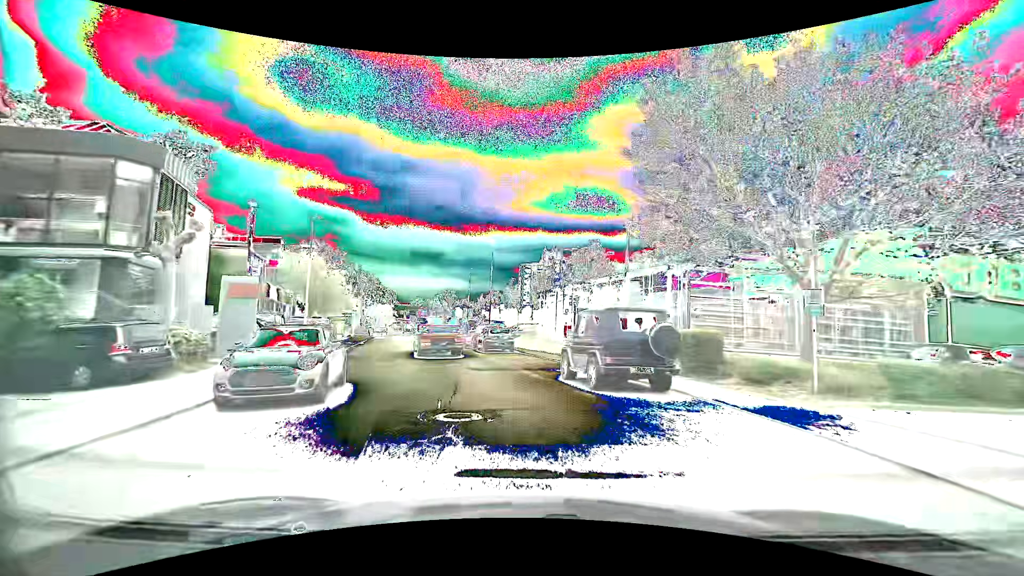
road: unclassified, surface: asphalt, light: Day
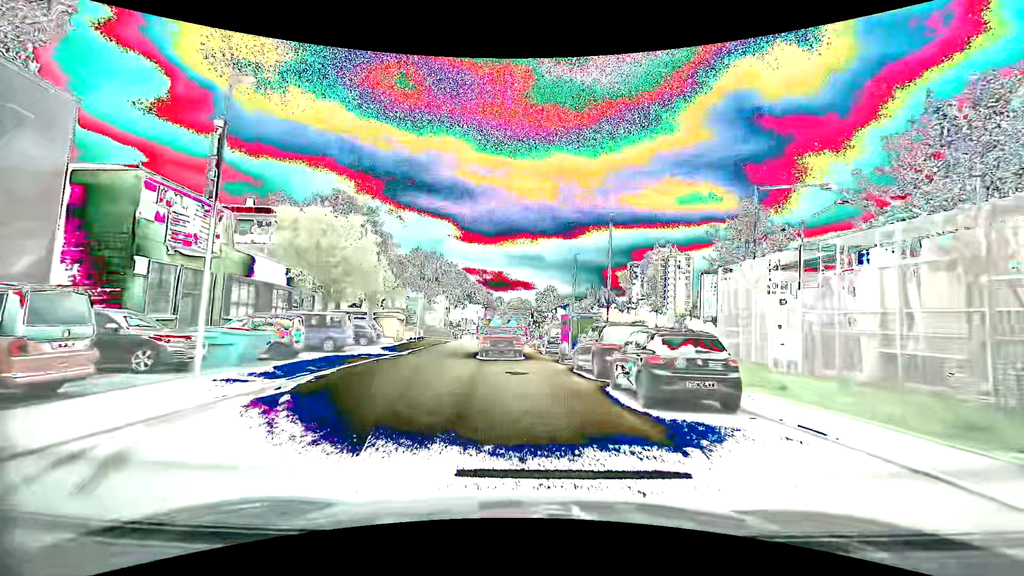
(-2.1, +18.7) m; -11°
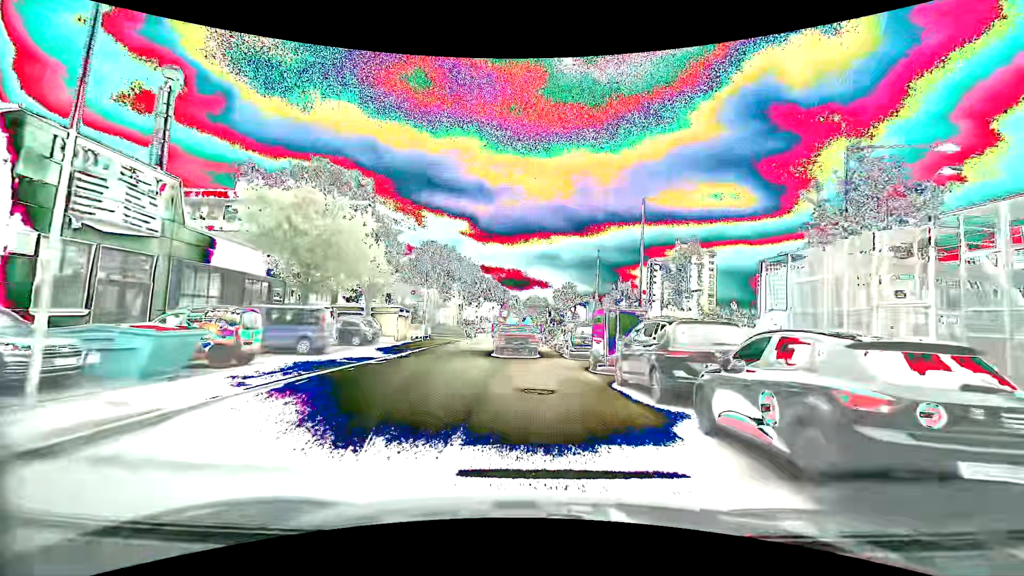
(-0.1, +4.8) m; -2°
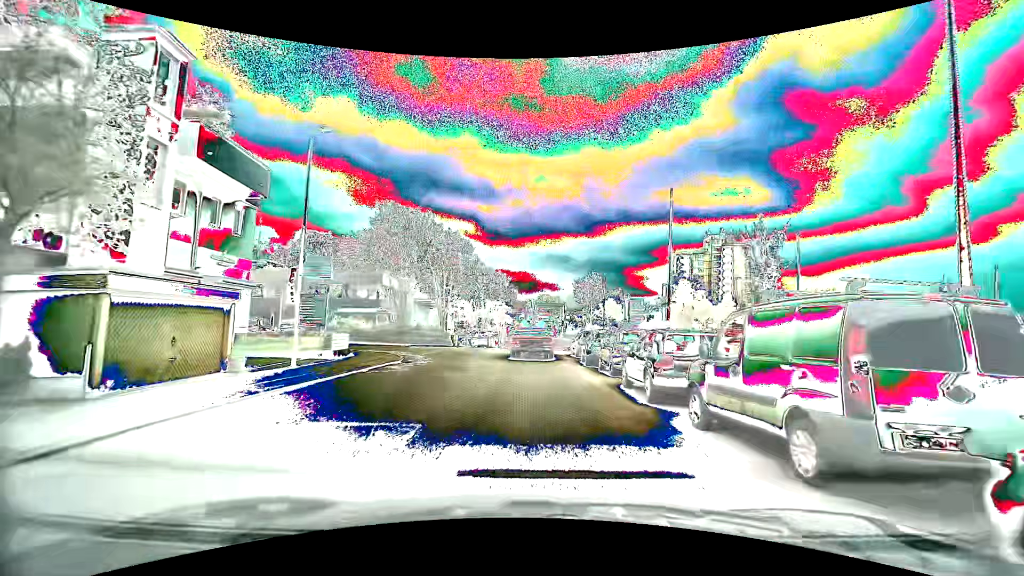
(-0.3, +23.8) m; -1°
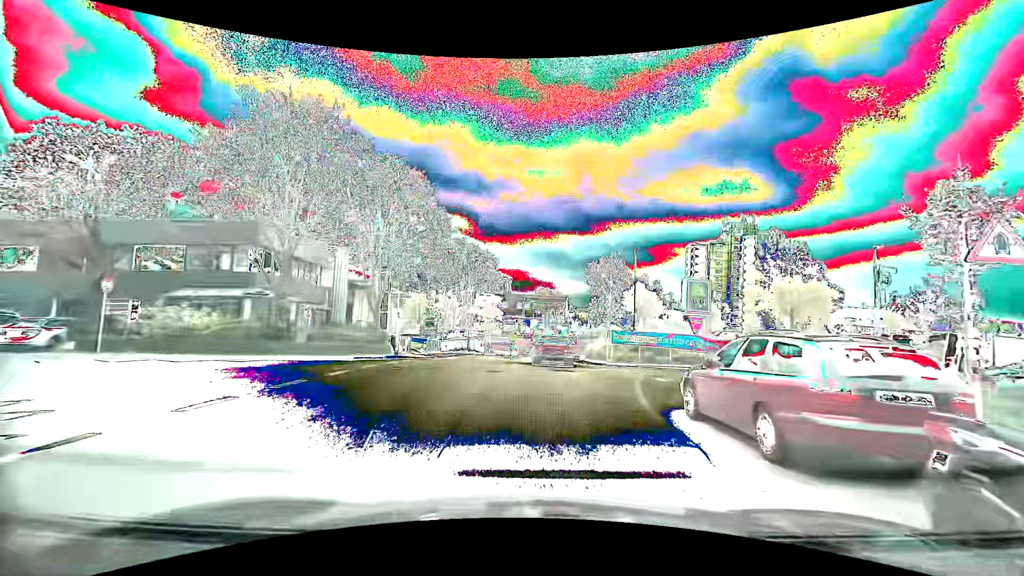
(-0.1, +21.7) m; 0°
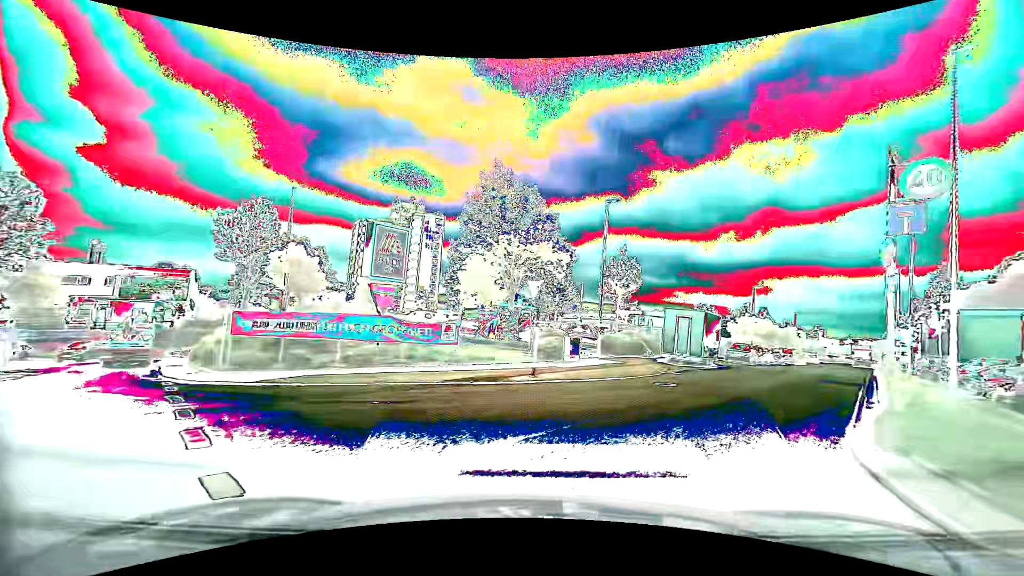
(+2.4, +15.1) m; +39°
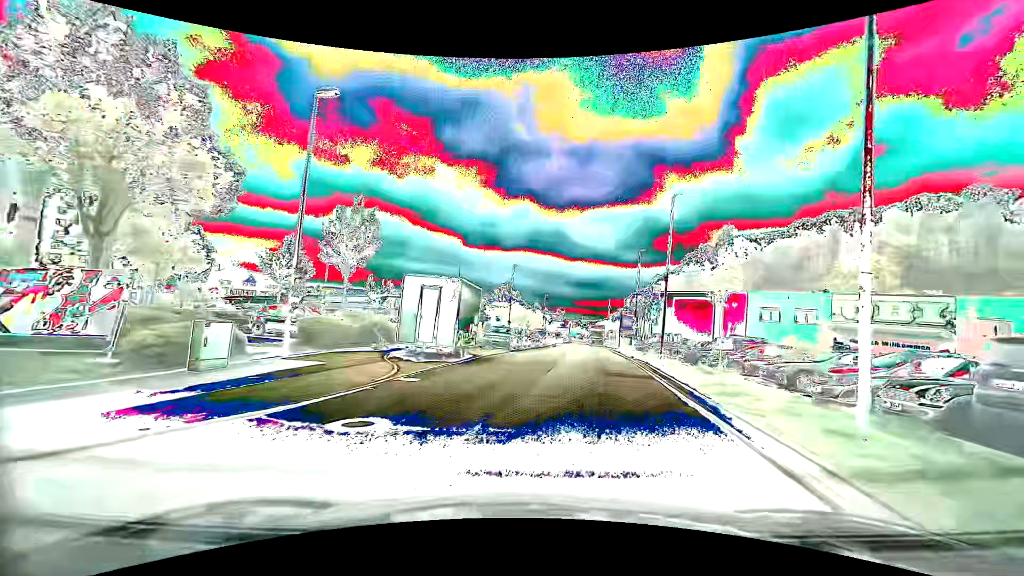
(+2.4, +9.8) m; +25°
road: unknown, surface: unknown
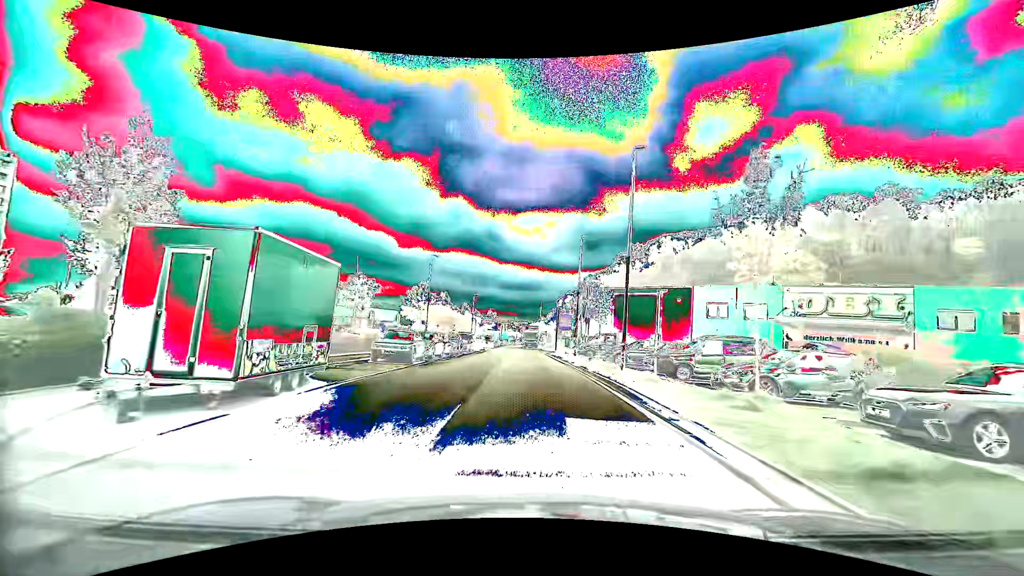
(+0.9, +9.2) m; +9°
